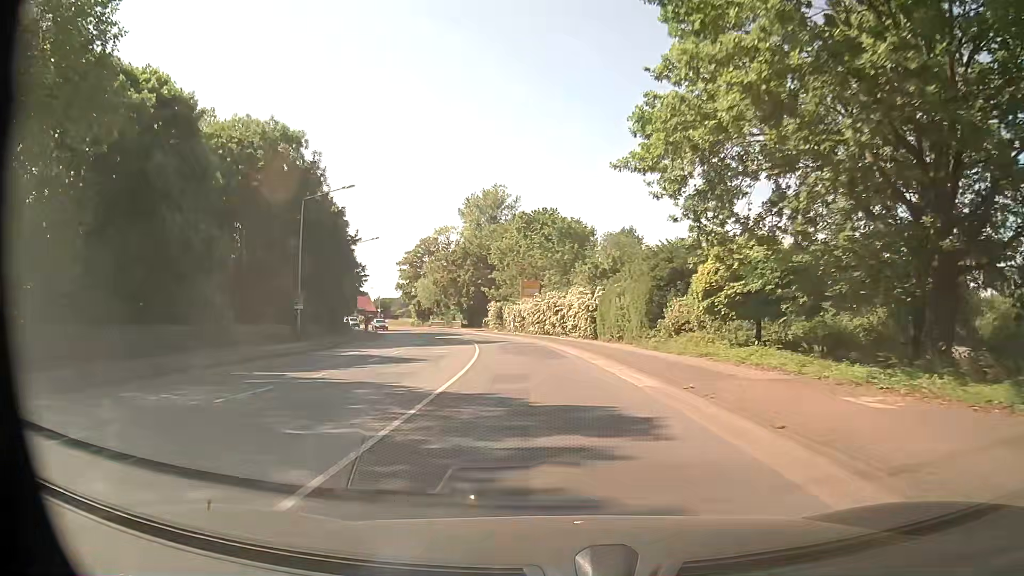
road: secondary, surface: asphalt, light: Day
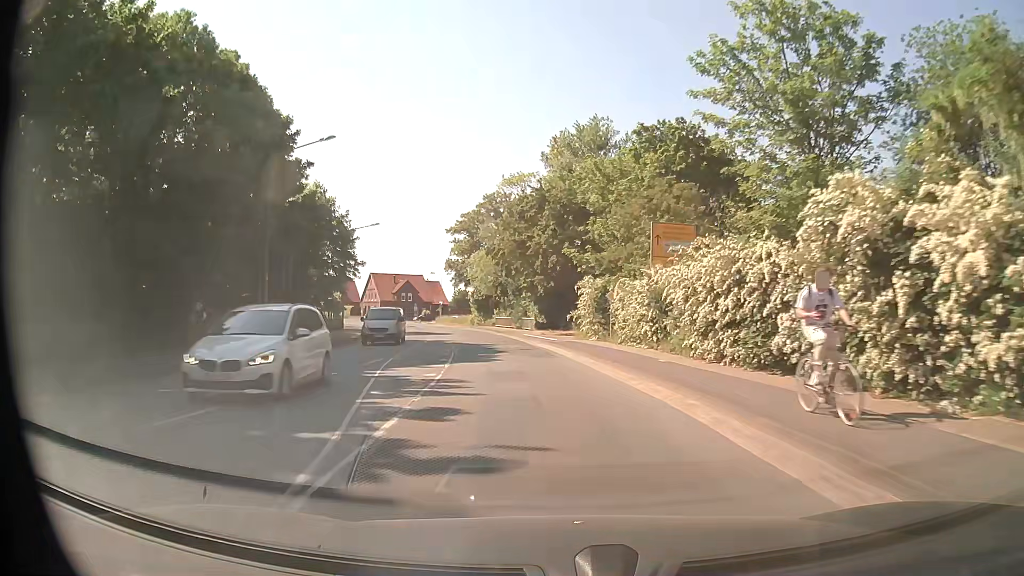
(-2.8, +40.4) m; -9°
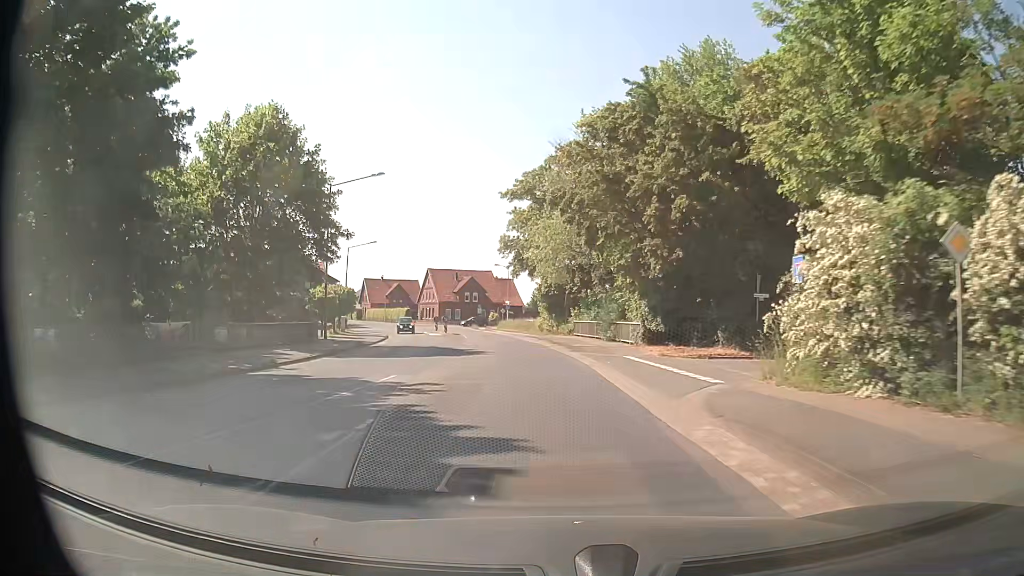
(-1.5, +25.0) m; -7°
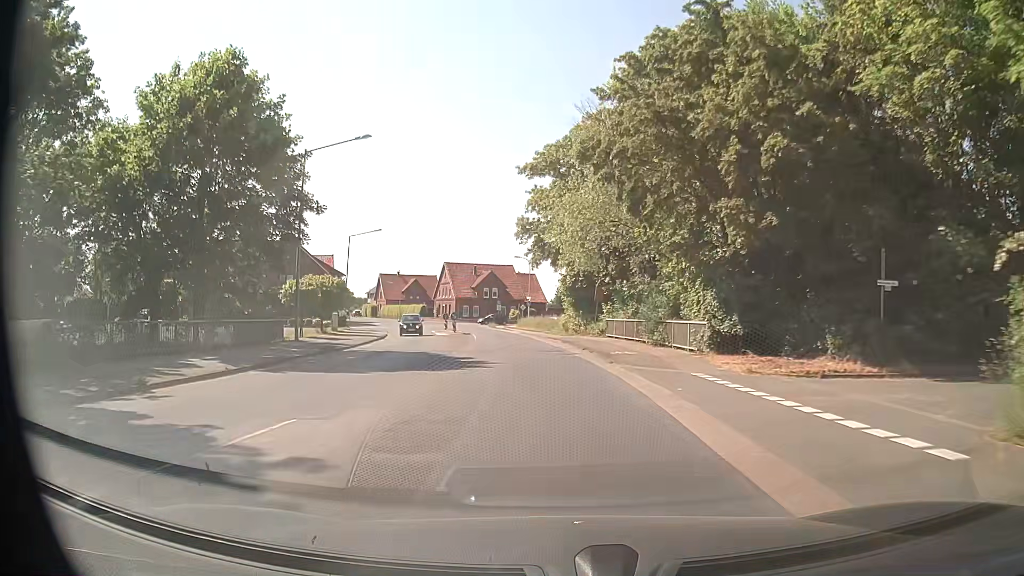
(-0.2, +8.3) m; -2°
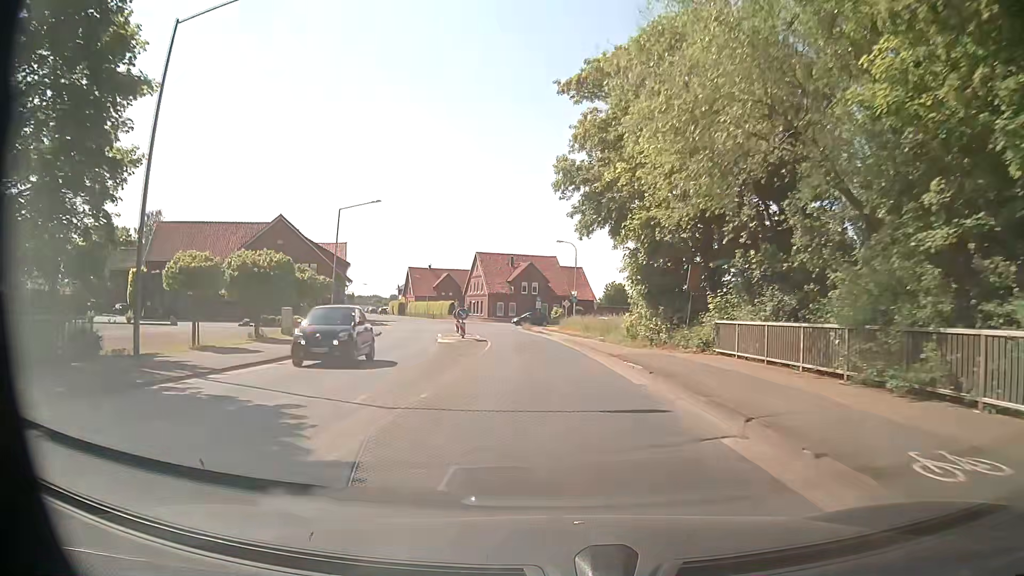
(-0.7, +16.6) m; -4°
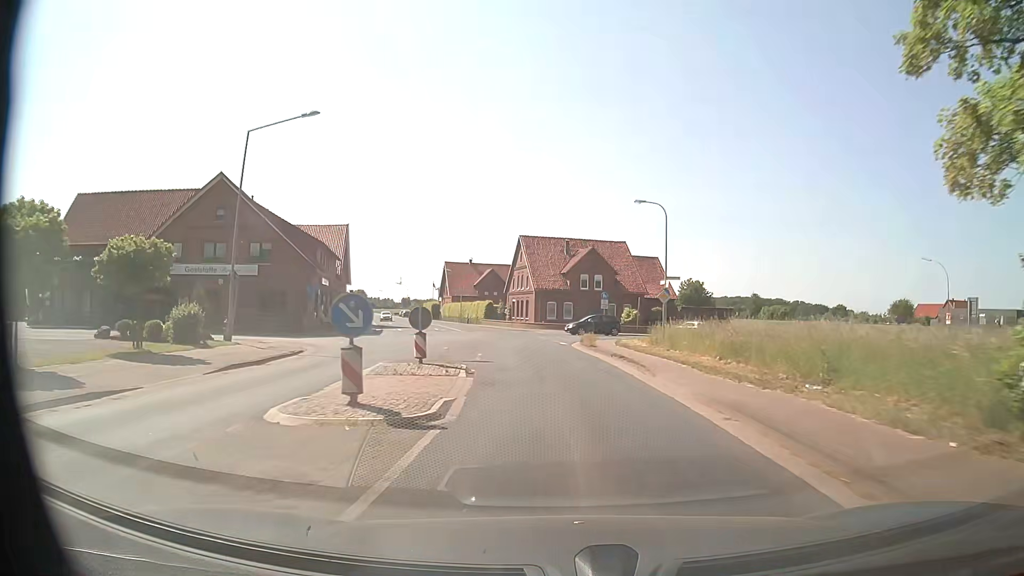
(-1.1, +24.8) m; -6°
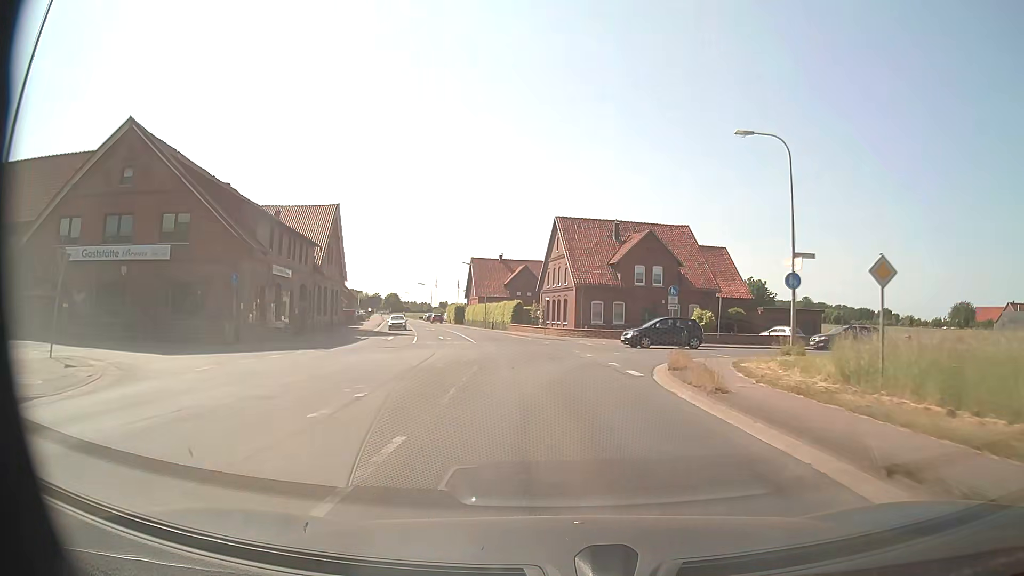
(-0.4, +16.5) m; -3°
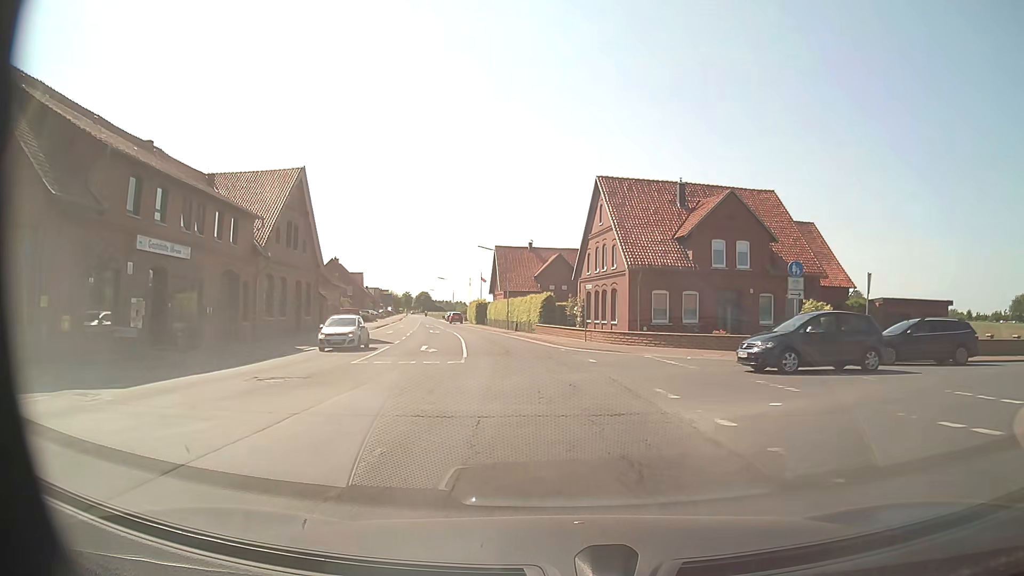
(-0.4, +16.5) m; -3°
(0, +10) (-1, +20) (-2, +30) (-4, +40) (-6, +50) (-8, +59) (-10, +69) (-13, +79) (-15, +88) (-17, +98) m
